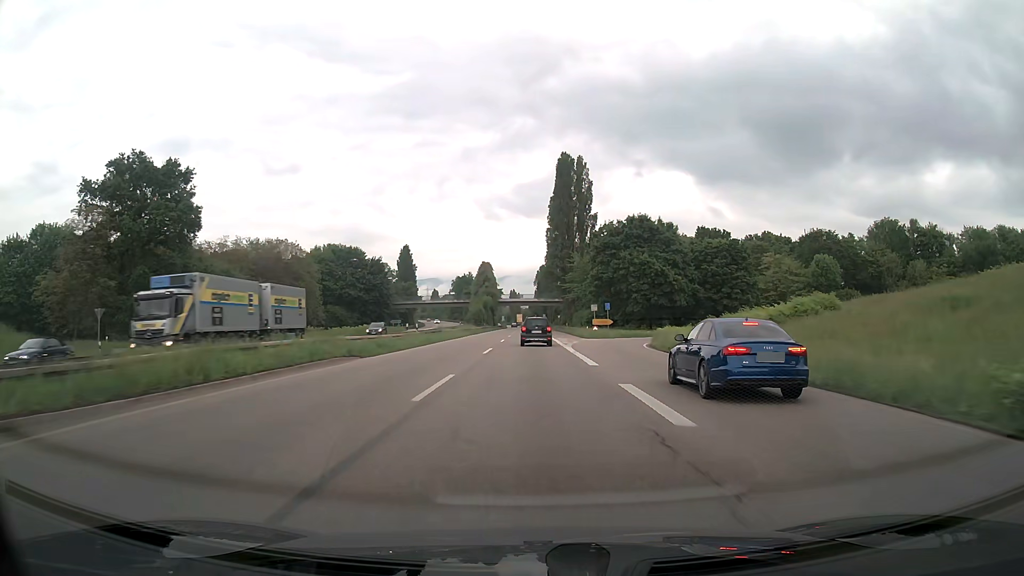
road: trunk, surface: asphalt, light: Day
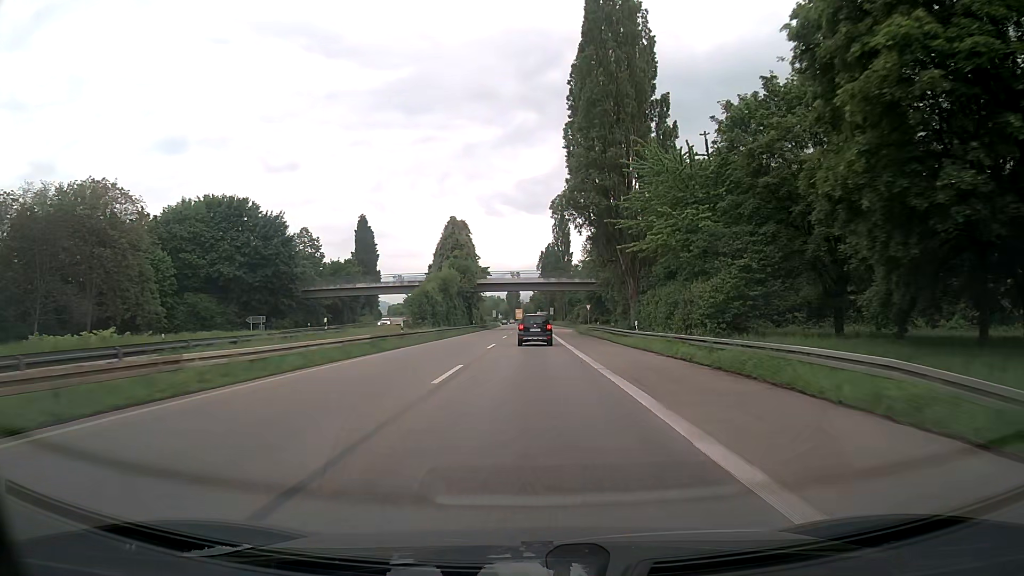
(-0.2, +69.1) m; 0°
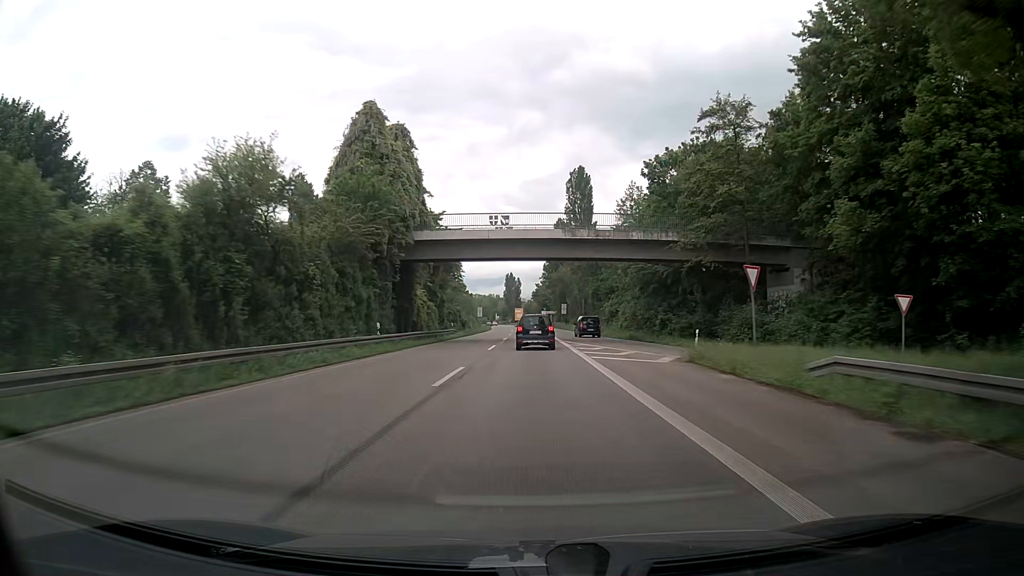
(0.0, +54.1) m; 0°
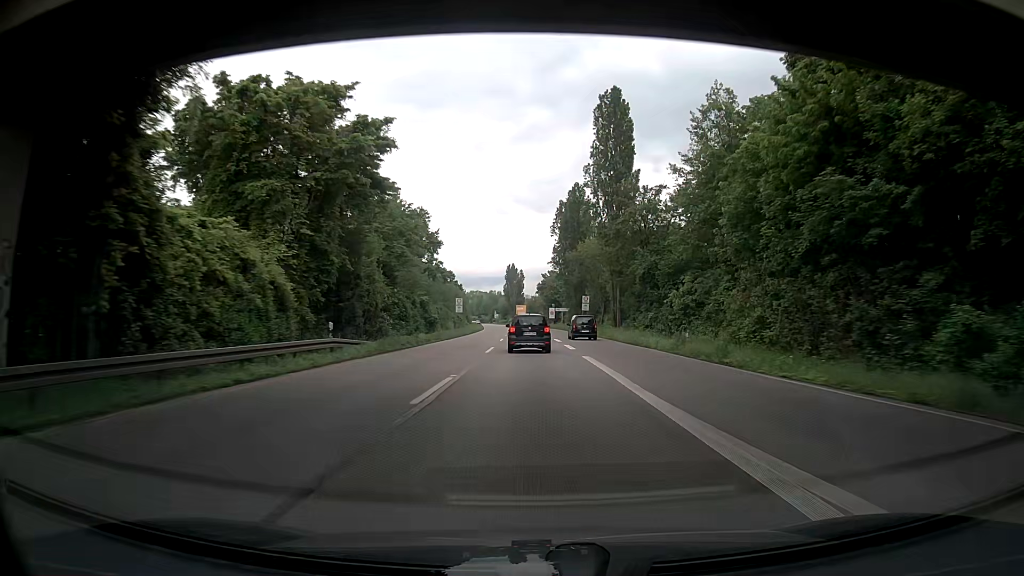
(-0.1, +39.3) m; 0°
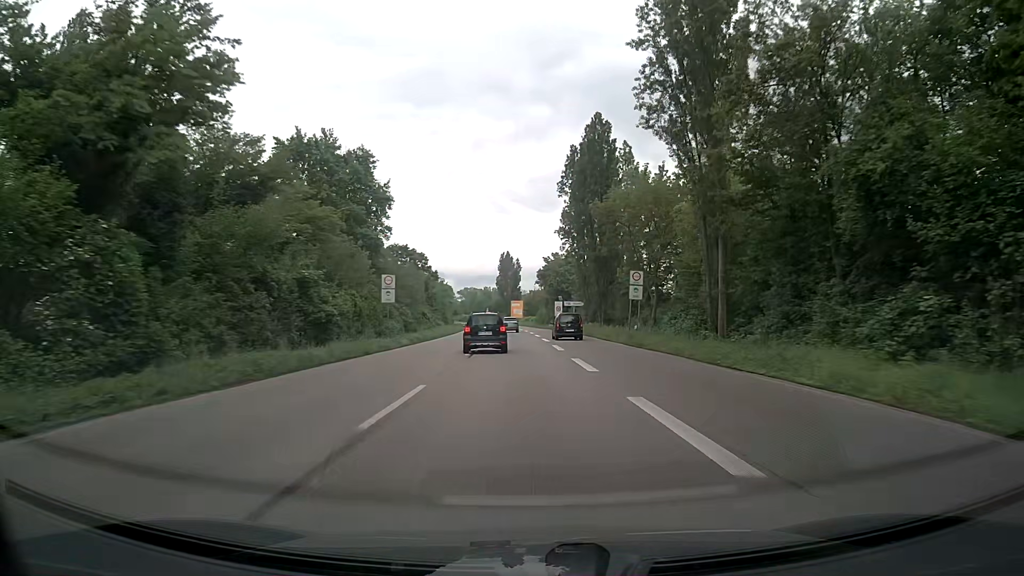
(-0.2, +38.6) m; 0°
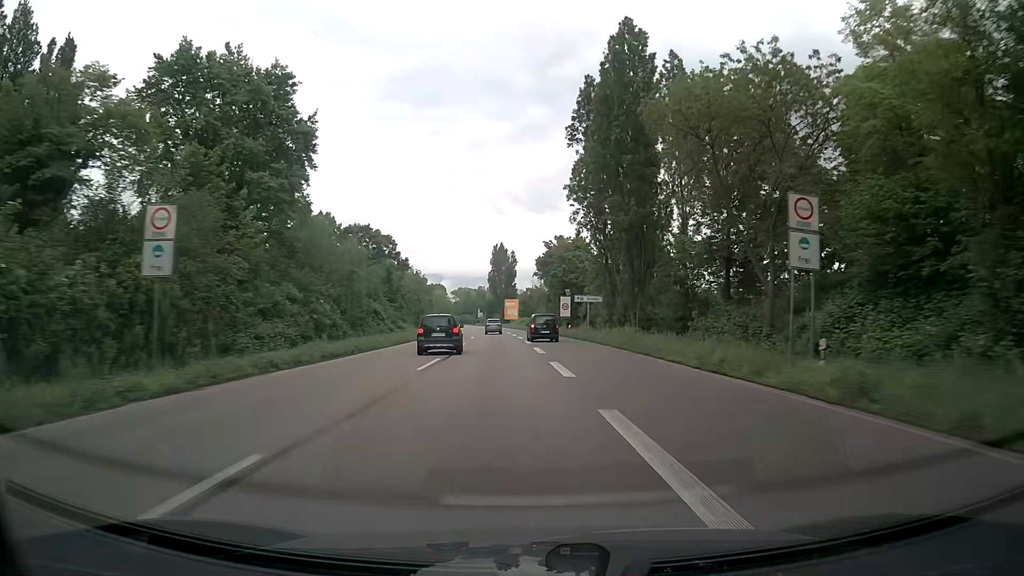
(-0.2, +25.7) m; -1°
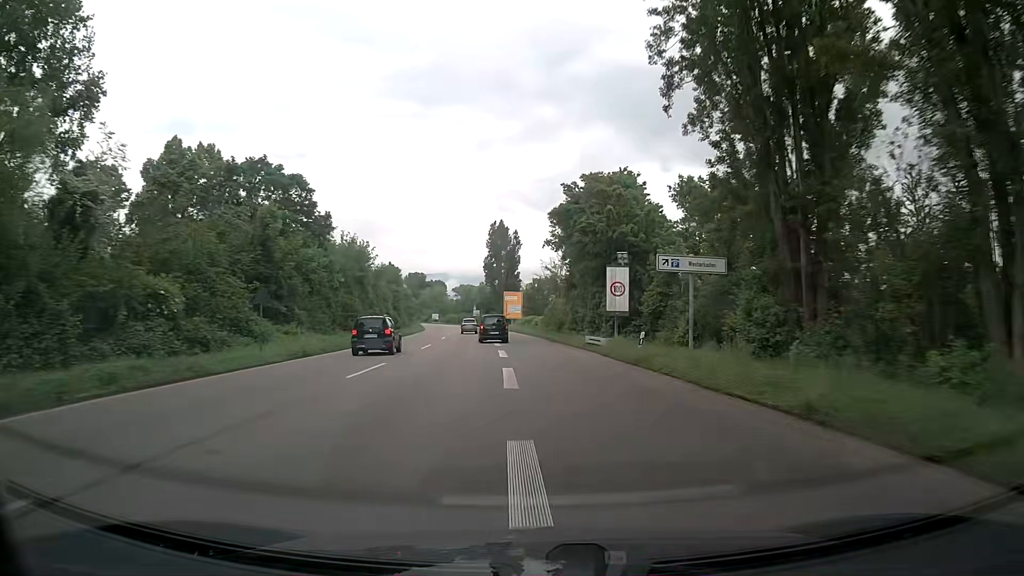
(+0.1, +38.6) m; 0°
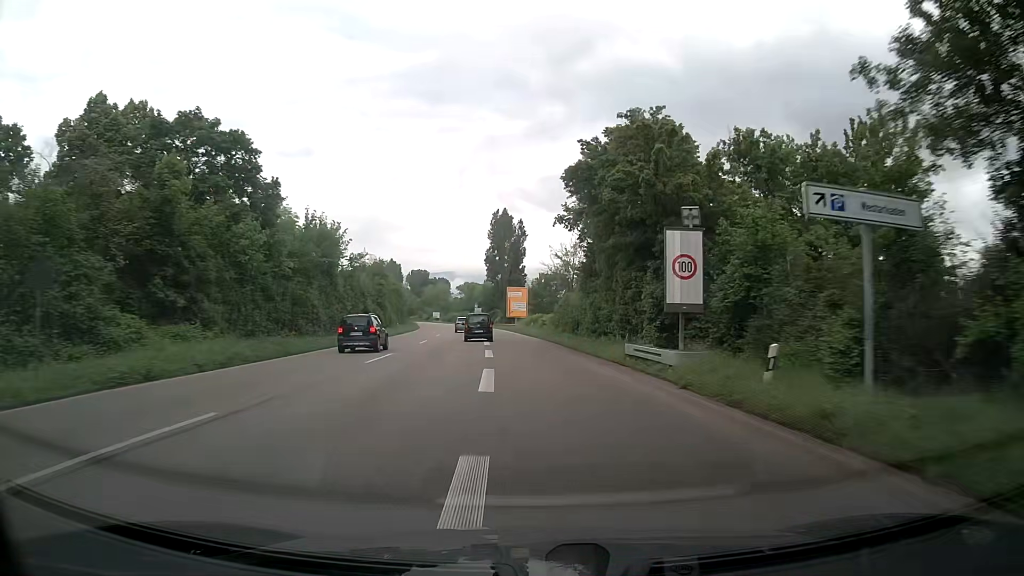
(-0.1, +12.9) m; -1°
(0, +10) (0, +20) (0, +30) (-1, +40) (-1, +50) (-2, +60) (-3, +70) (-4, +80) (-5, +90) (-7, +100) m
